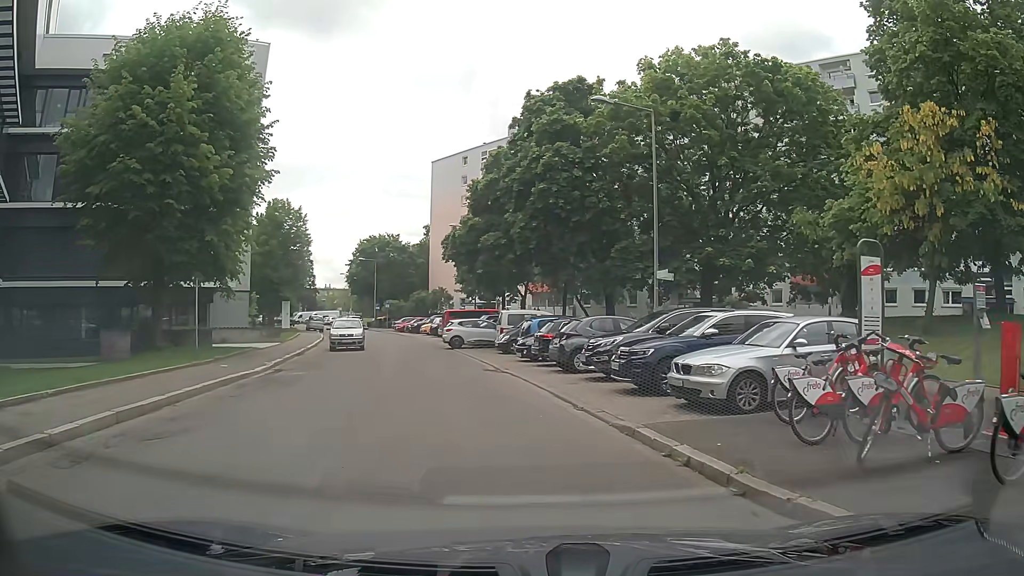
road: residential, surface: asphalt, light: Day
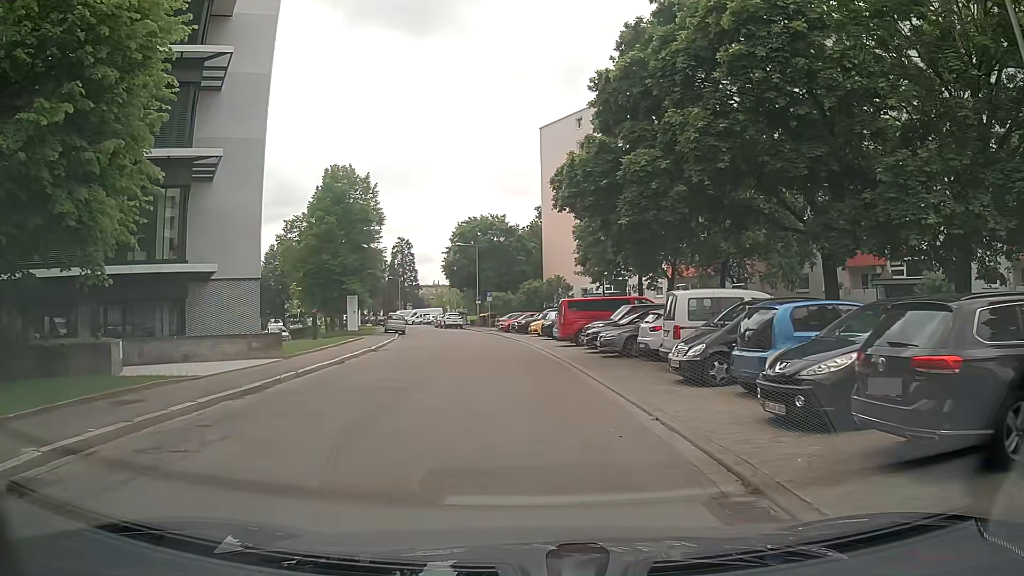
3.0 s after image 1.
(-1.0, +15.6) m; -9°
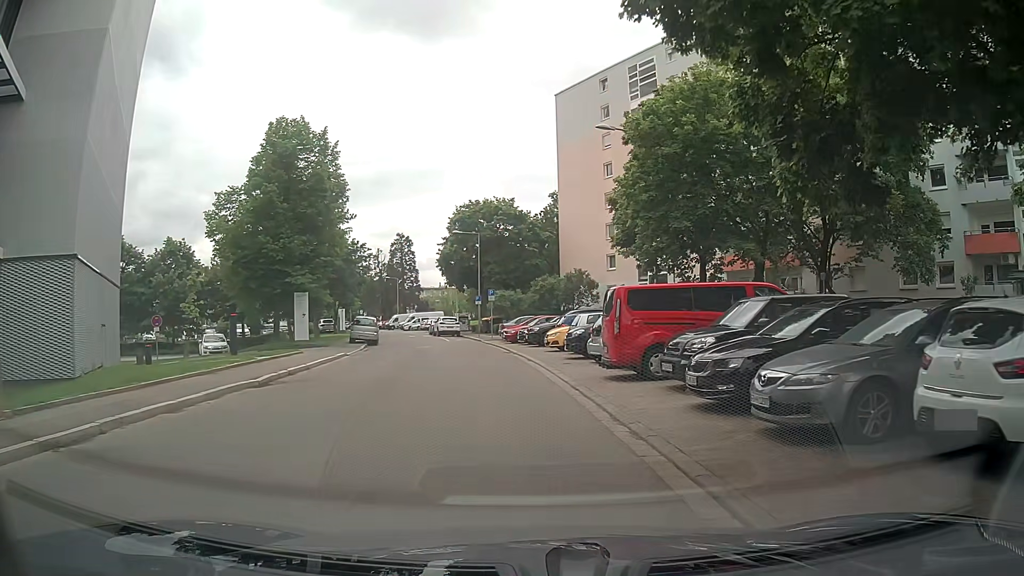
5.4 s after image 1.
(-0.1, +14.0) m; -1°
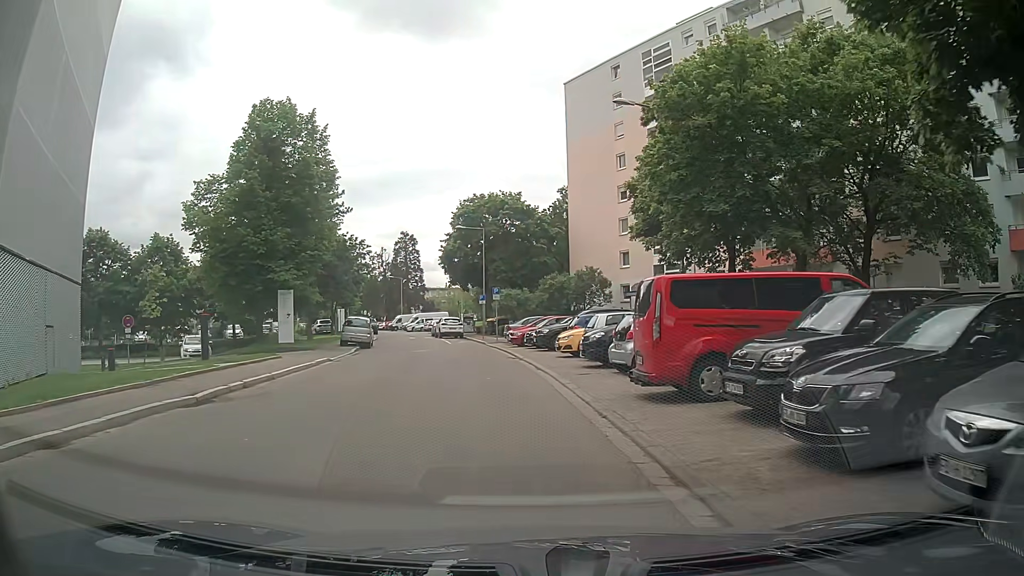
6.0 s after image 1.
(0.0, +3.6) m; 0°
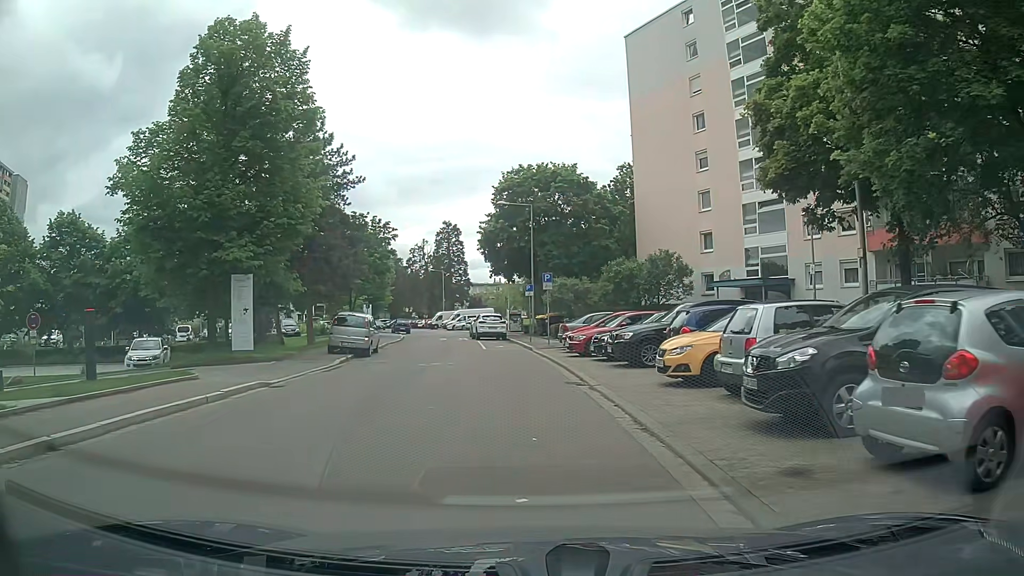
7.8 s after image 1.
(-0.4, +10.7) m; -6°
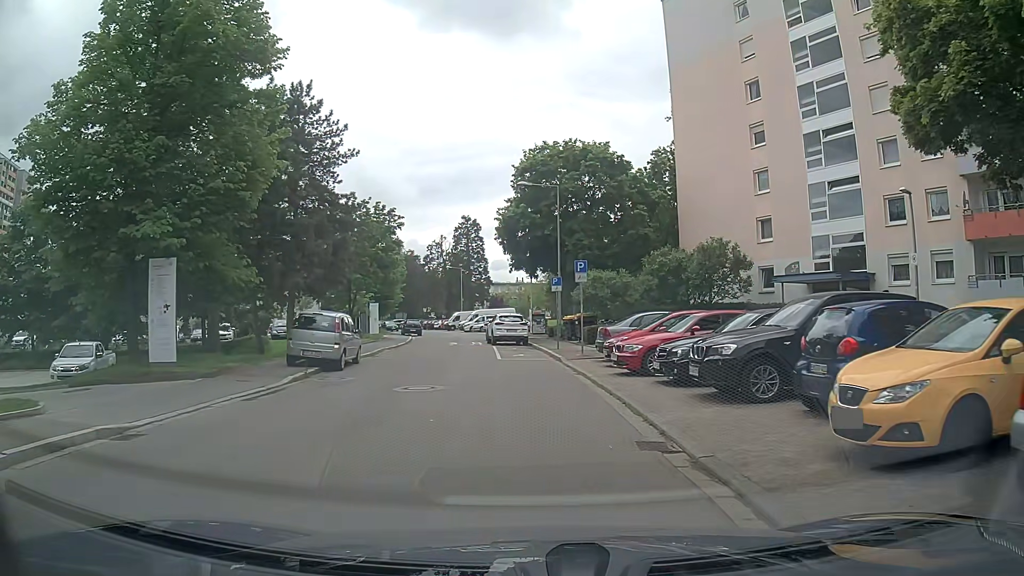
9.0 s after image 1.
(0.0, +6.9) m; 0°
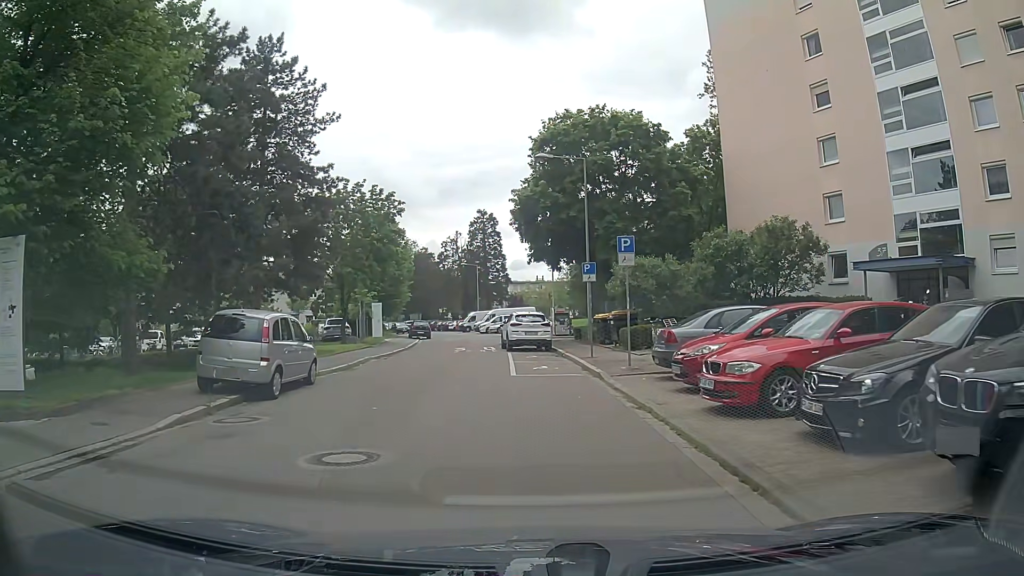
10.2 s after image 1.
(-0.1, +6.7) m; -1°
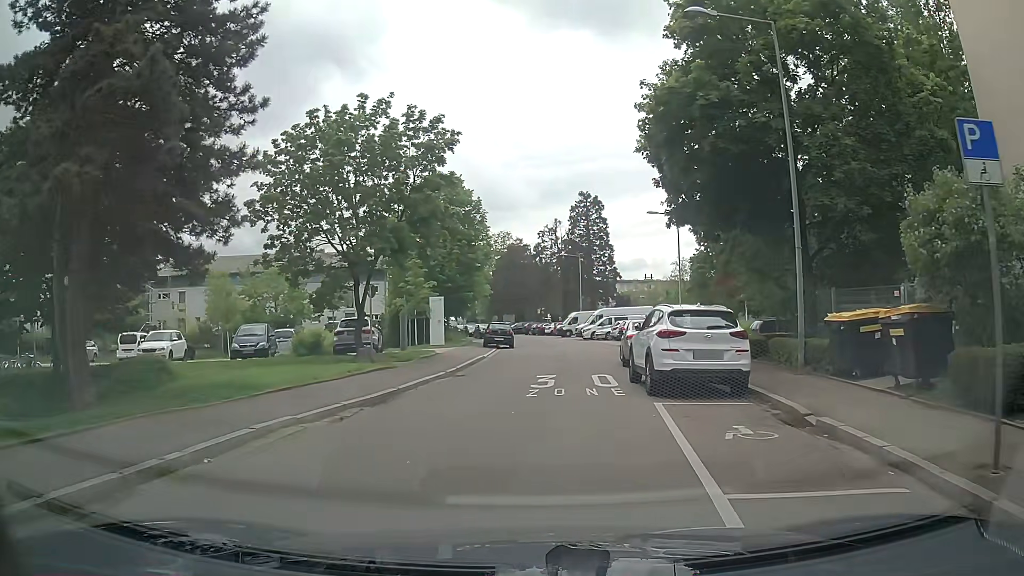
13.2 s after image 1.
(-1.3, +16.1) m; -10°
(0, +10) (+1, +20) (+2, +30) (+4, +40) (+3, +50) (+3, +60) (+1, +70) (-1, +79) (-5, +89) (-9, +98) m
